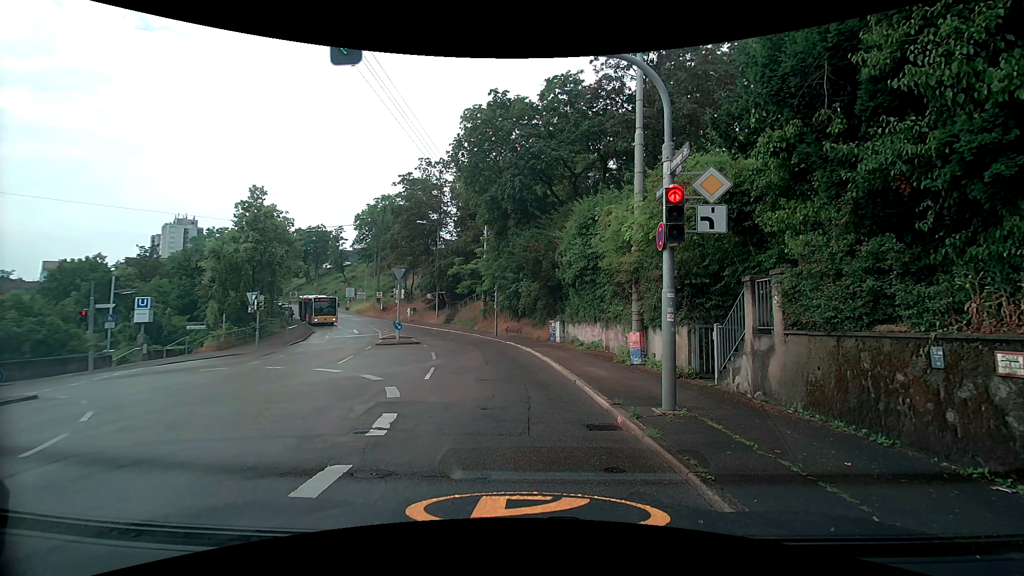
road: secondary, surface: asphalt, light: Day
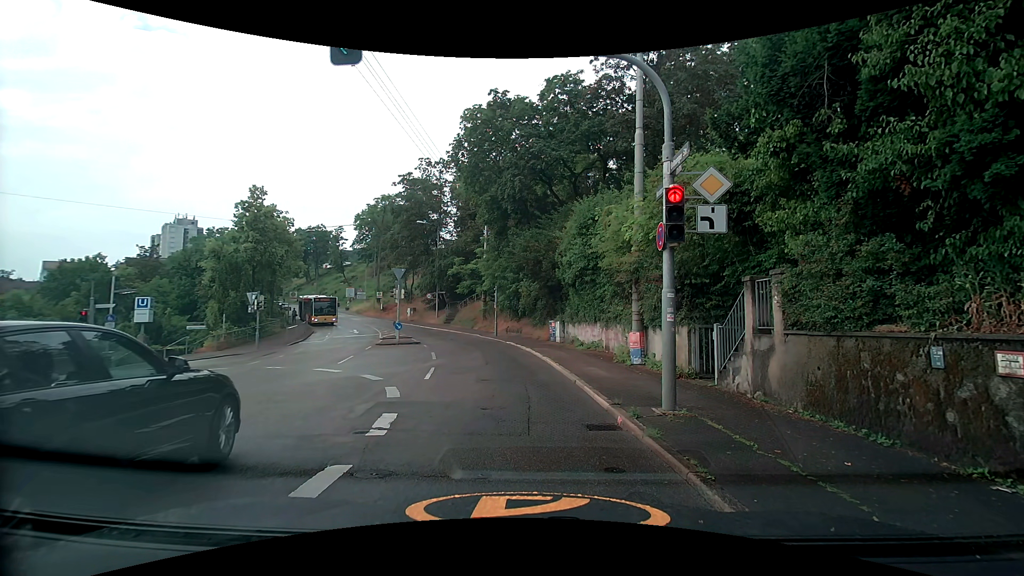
(0.0, 0.0) m; 0°
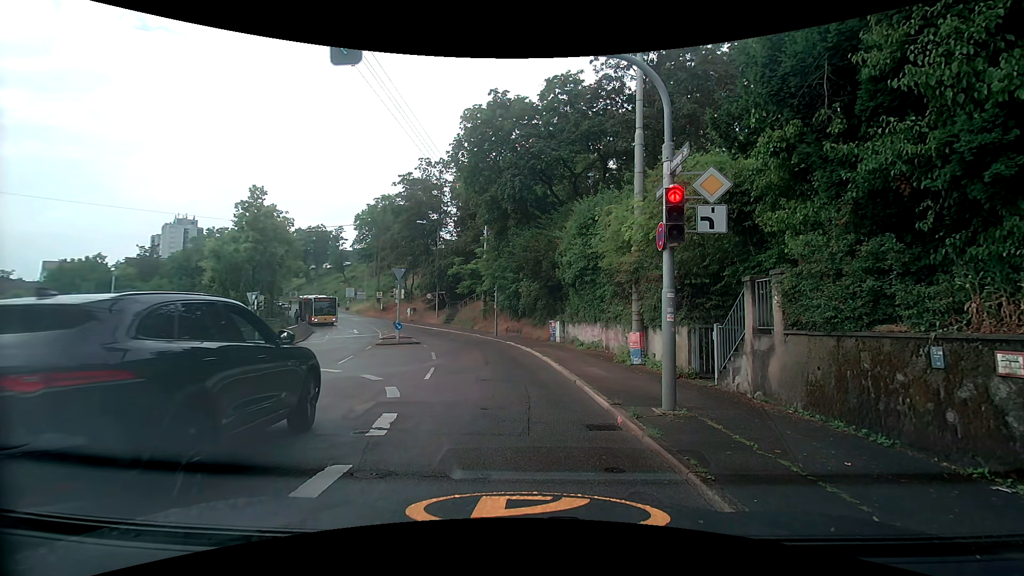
(0.0, 0.0) m; 0°
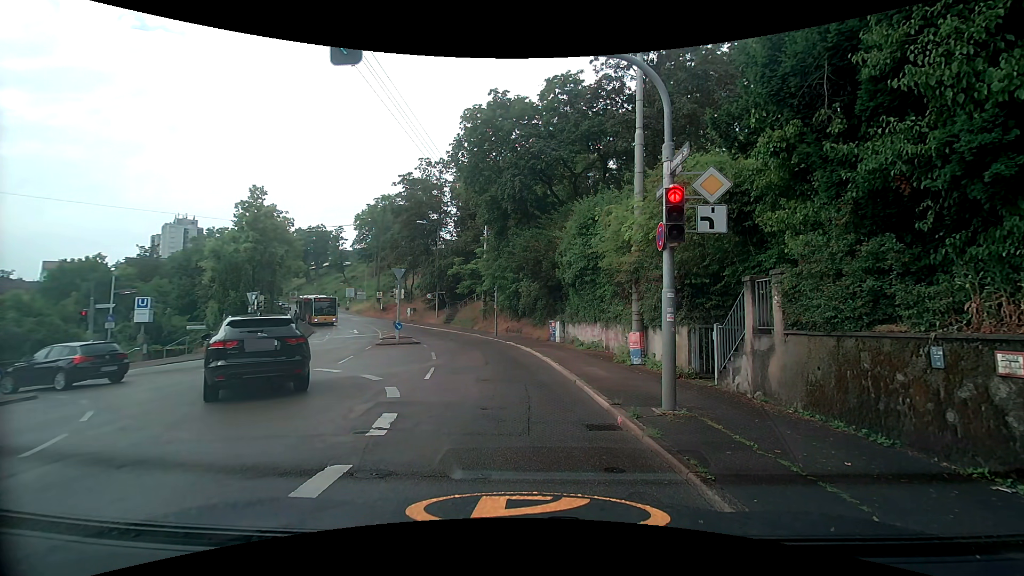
(0.0, 0.0) m; 0°
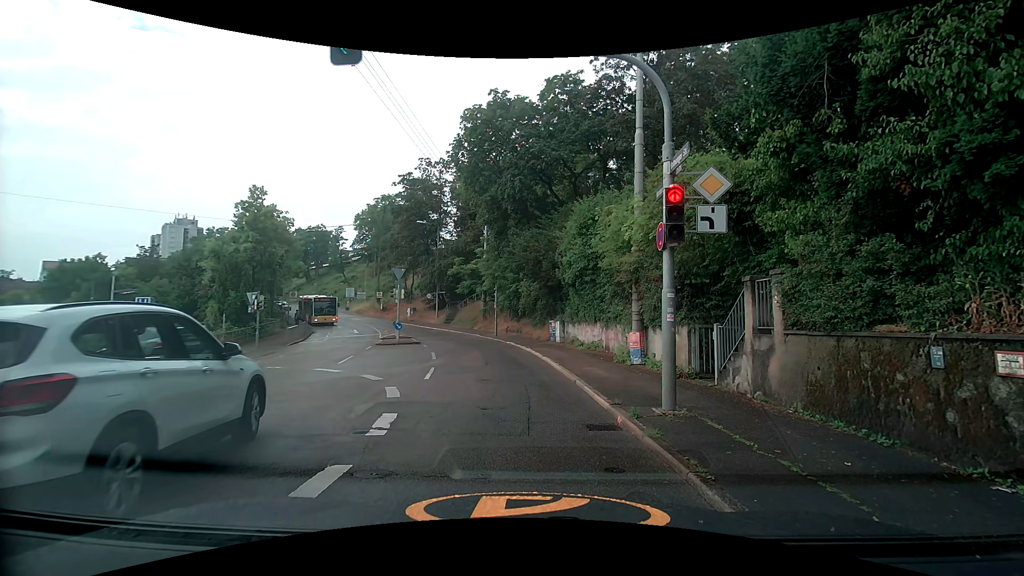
(0.0, 0.0) m; 0°
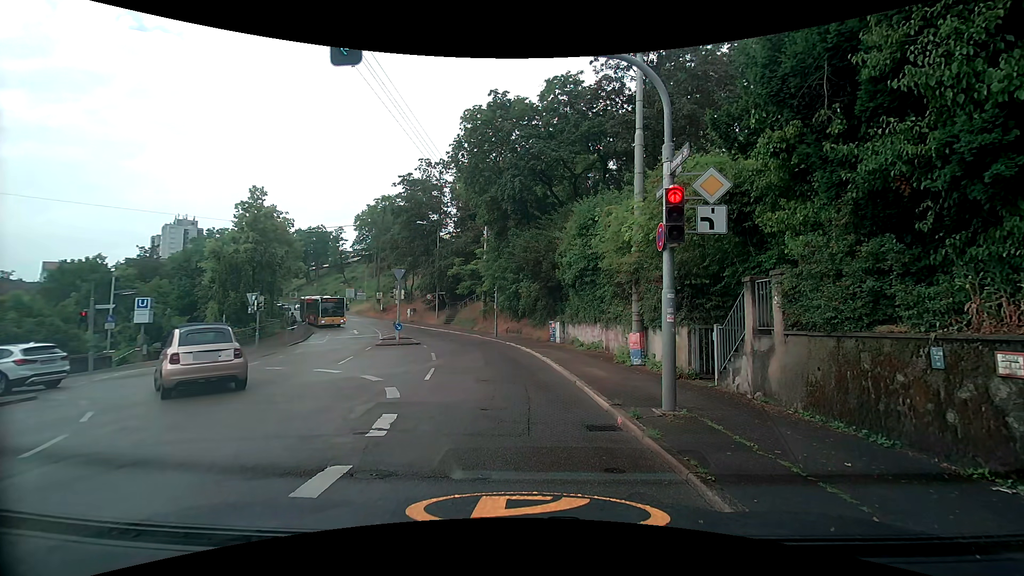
(0.0, 0.0) m; 0°
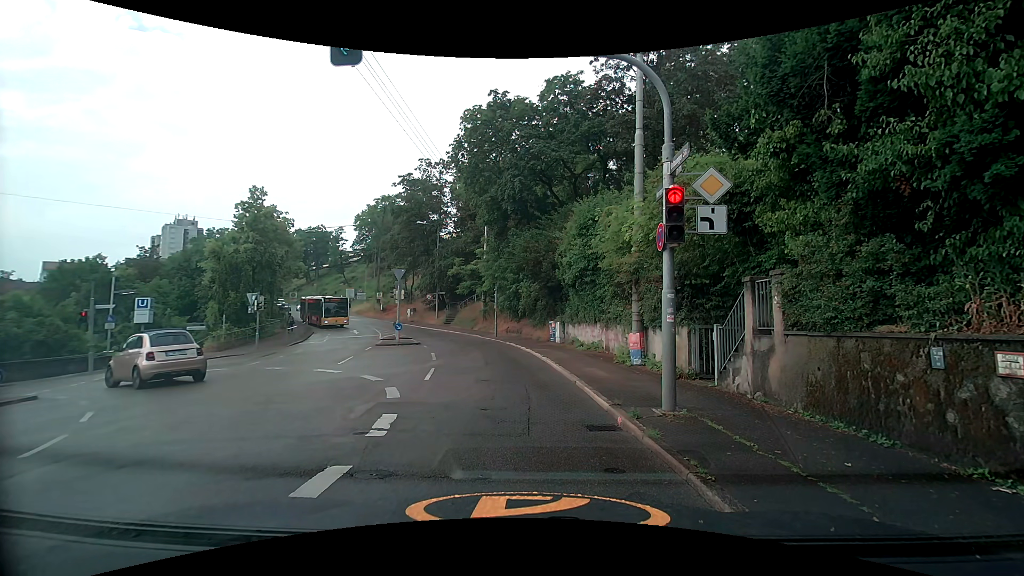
(0.0, 0.0) m; 0°
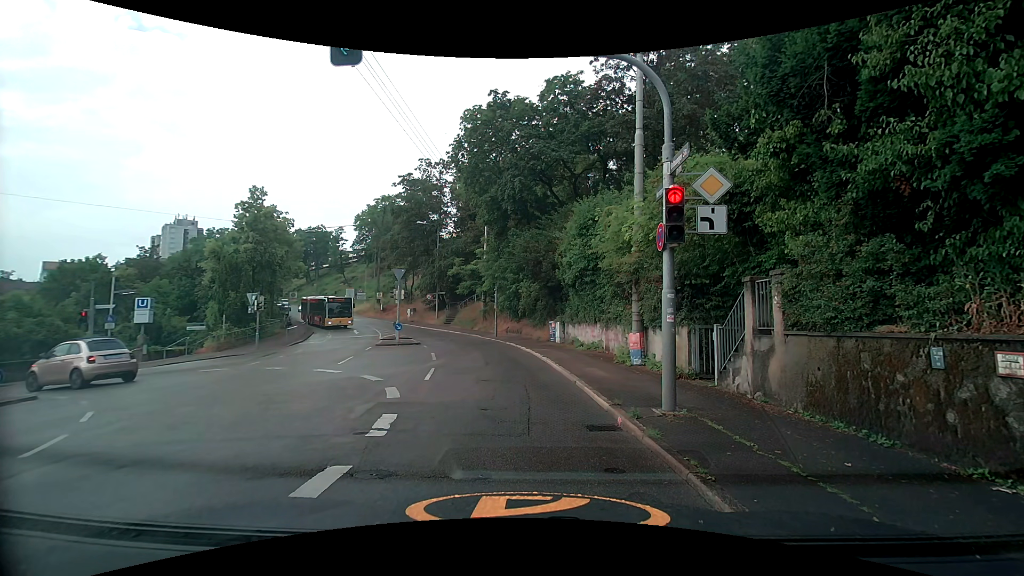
(0.0, 0.0) m; 0°
